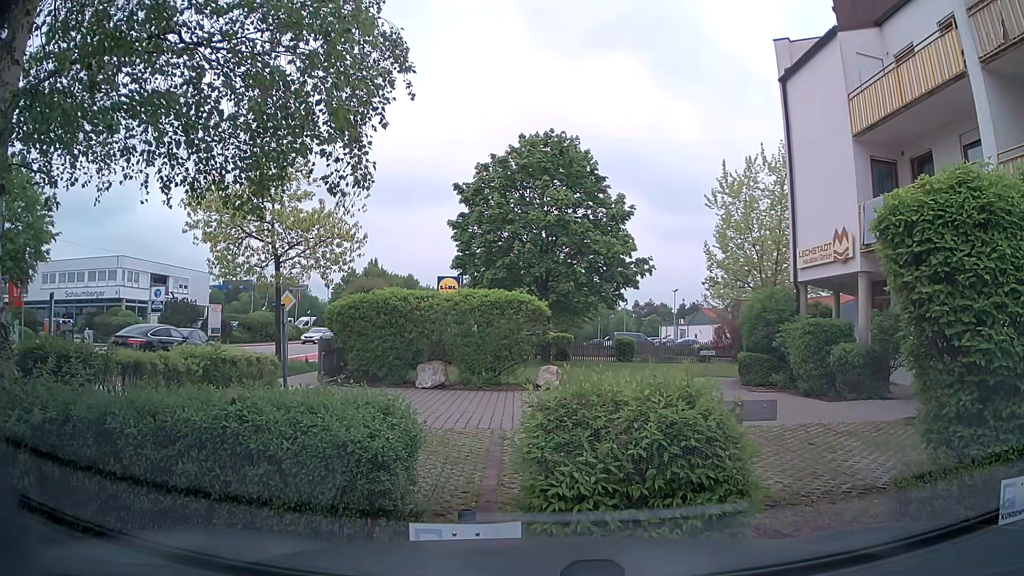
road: tertiary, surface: asphalt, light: Day
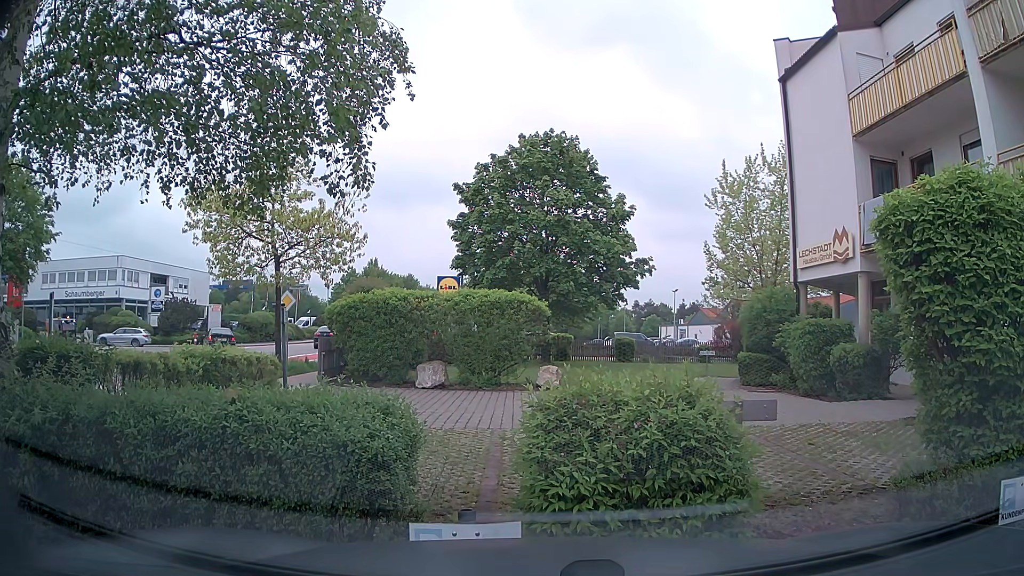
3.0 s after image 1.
(0.0, 0.0) m; 0°
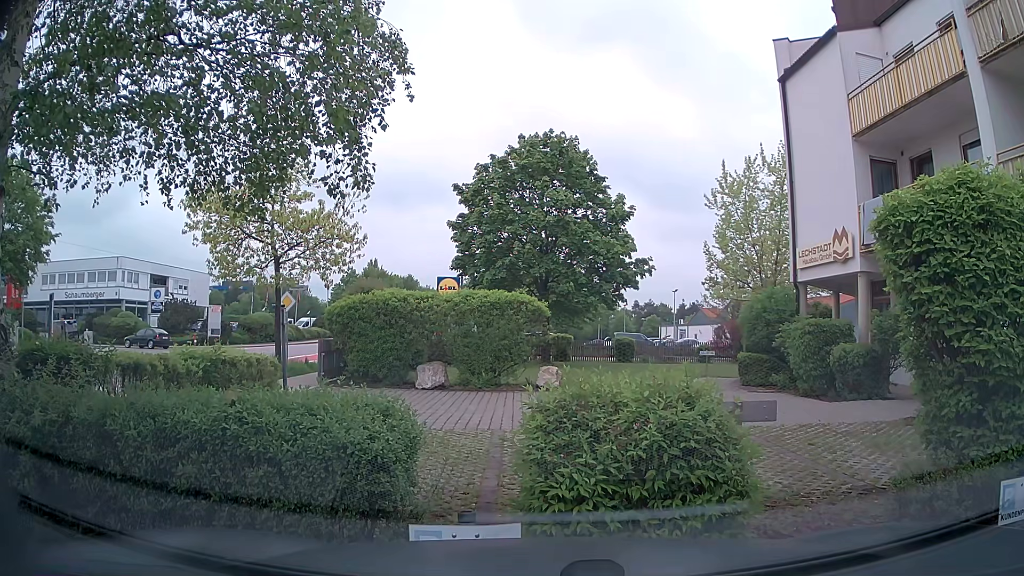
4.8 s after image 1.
(0.0, 0.0) m; 0°
